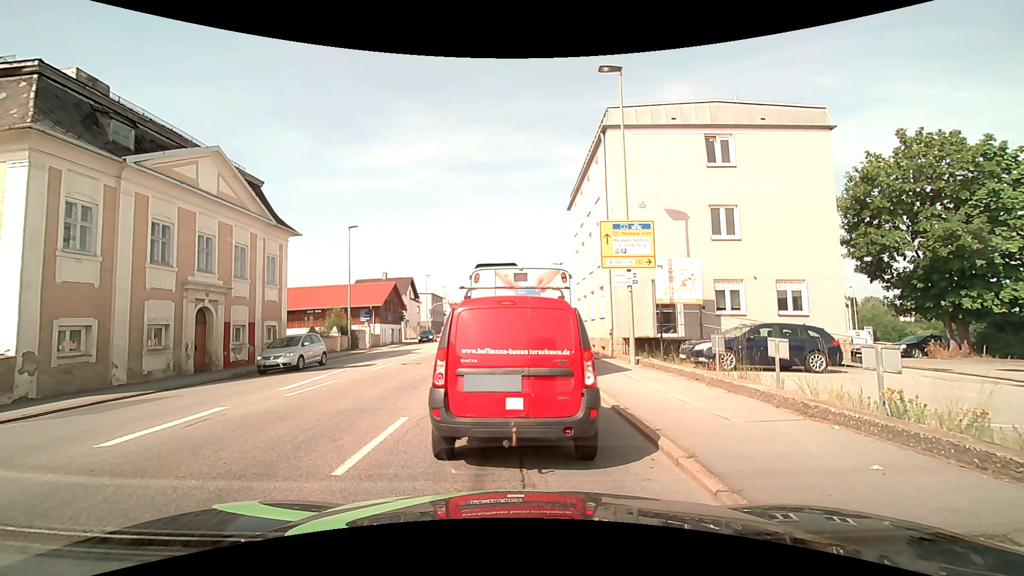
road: tertiary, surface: asphalt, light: Day
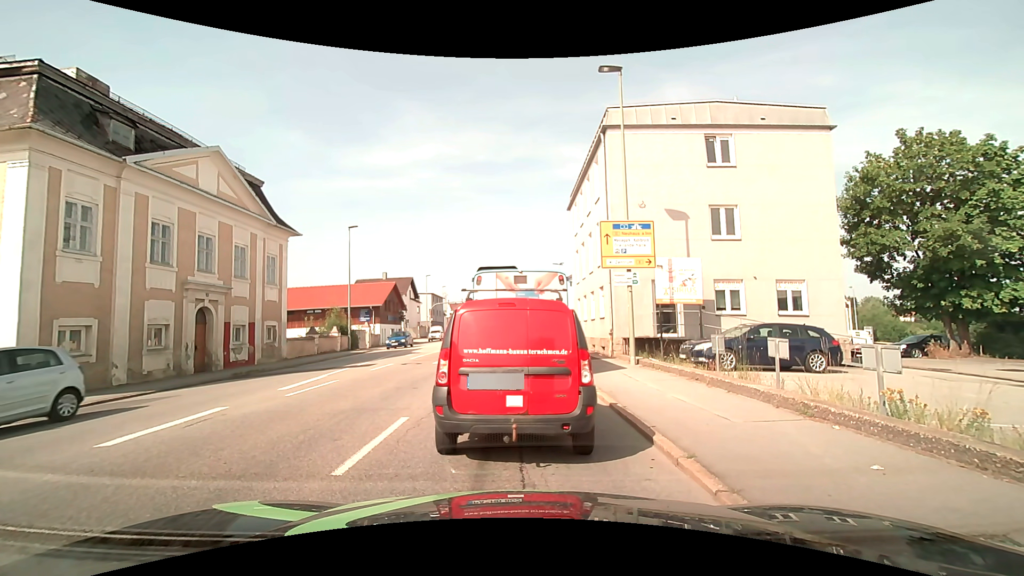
(0.0, 0.0) m; 0°
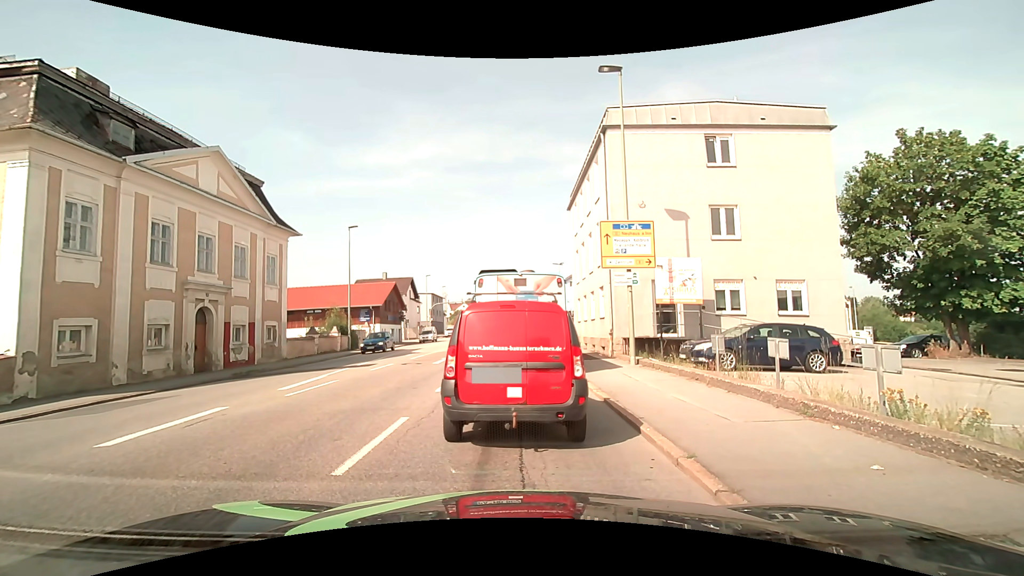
(0.0, 0.0) m; 0°
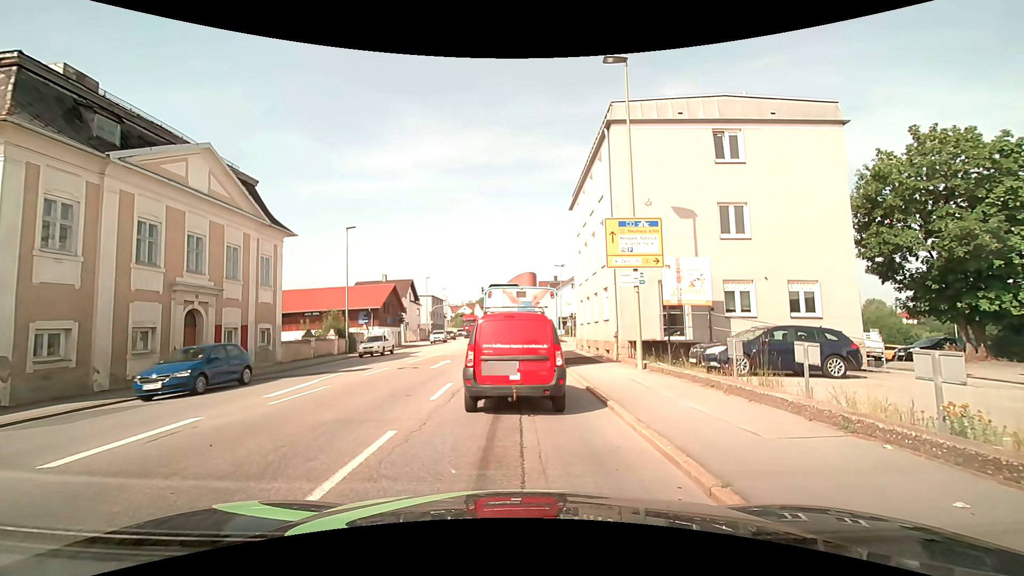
(0.0, +0.9) m; 0°
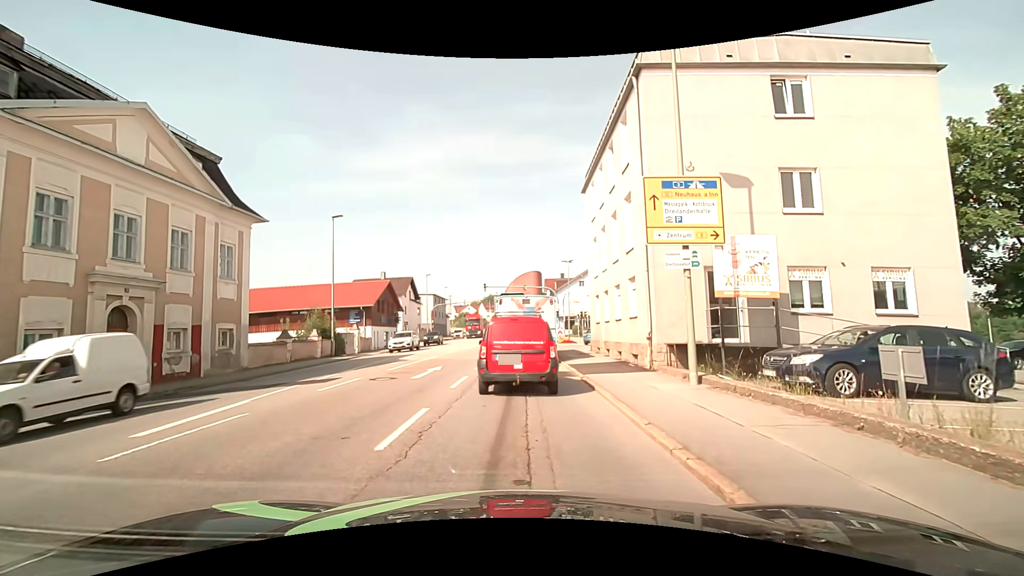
(+0.2, +4.5) m; +2°
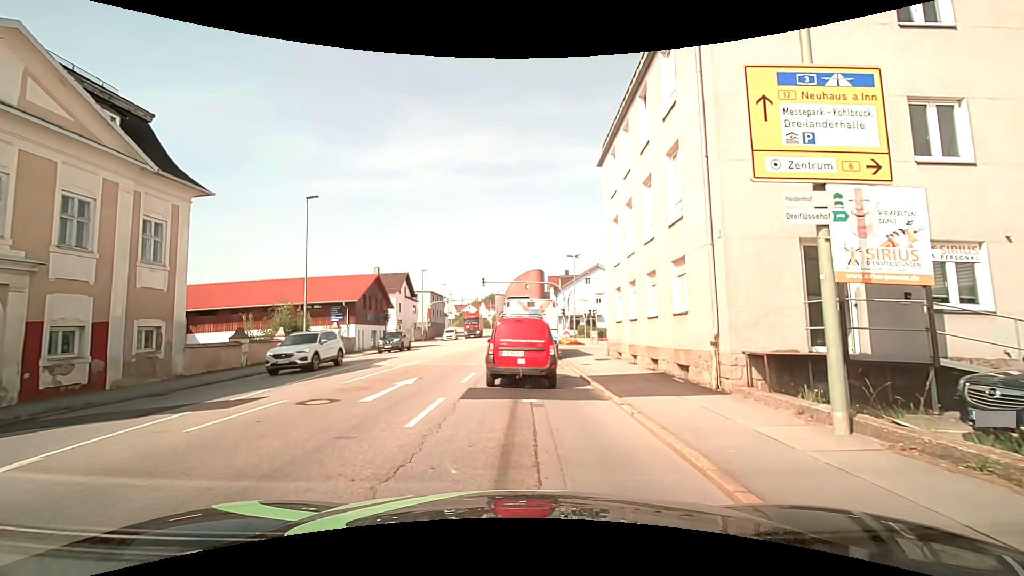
(0.0, +5.1) m; 0°
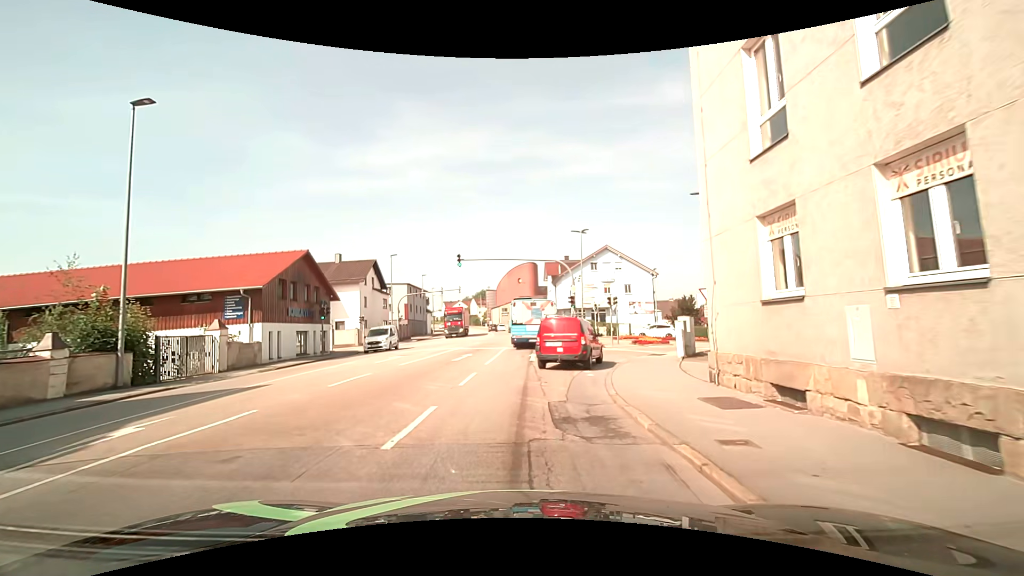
(+0.1, +13.8) m; +1°
(0, +10) (+1, +20) (+6, +29) (+13, +36) (+21, +41) (+31, +43) (+41, +45) (+51, +45) (+61, +46) (+71, +45) m
